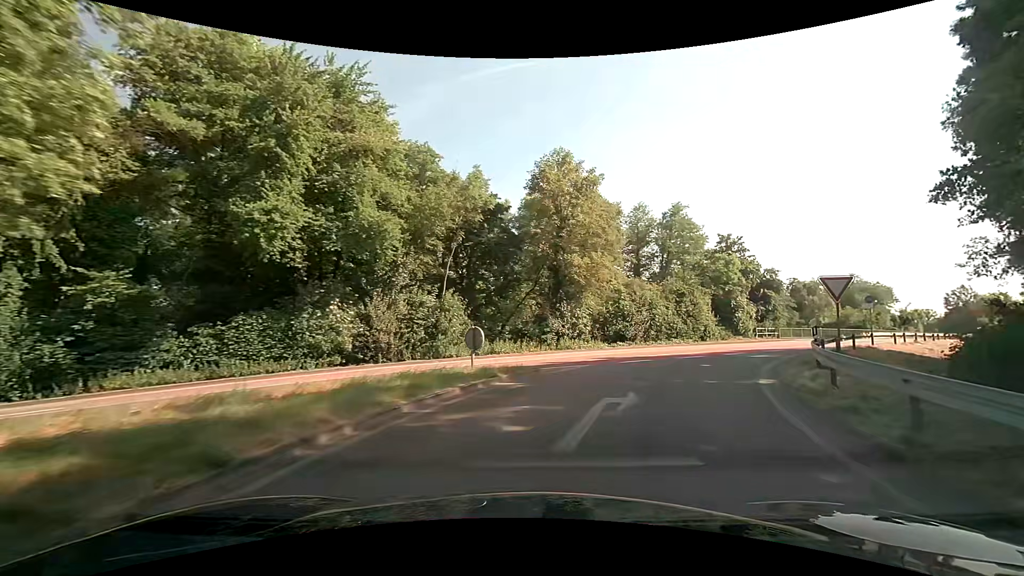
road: trunk_link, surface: asphalt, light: Day
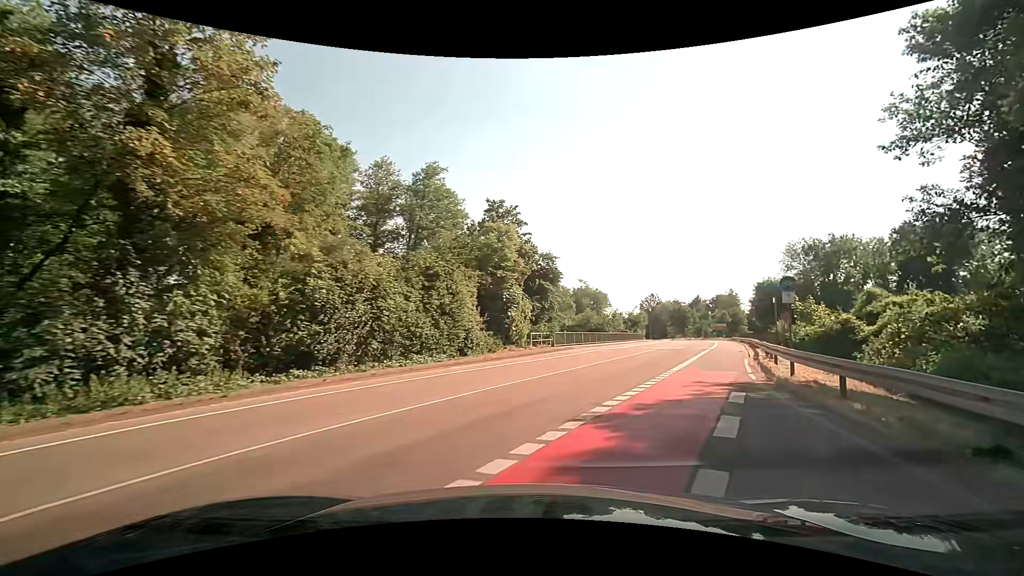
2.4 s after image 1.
(+4.6, +18.1) m; +29°
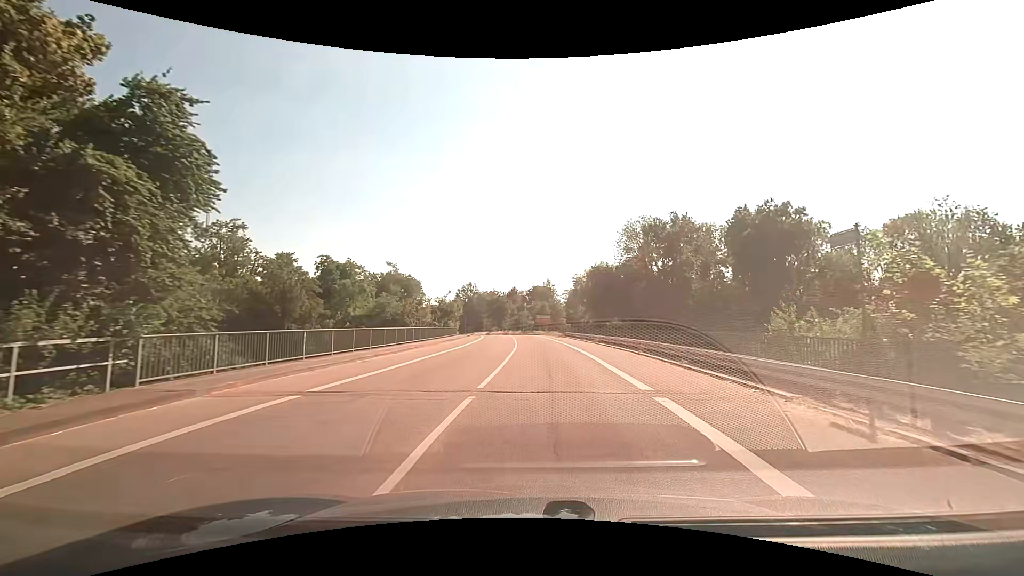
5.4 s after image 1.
(+5.1, +24.0) m; +21°
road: tertiary
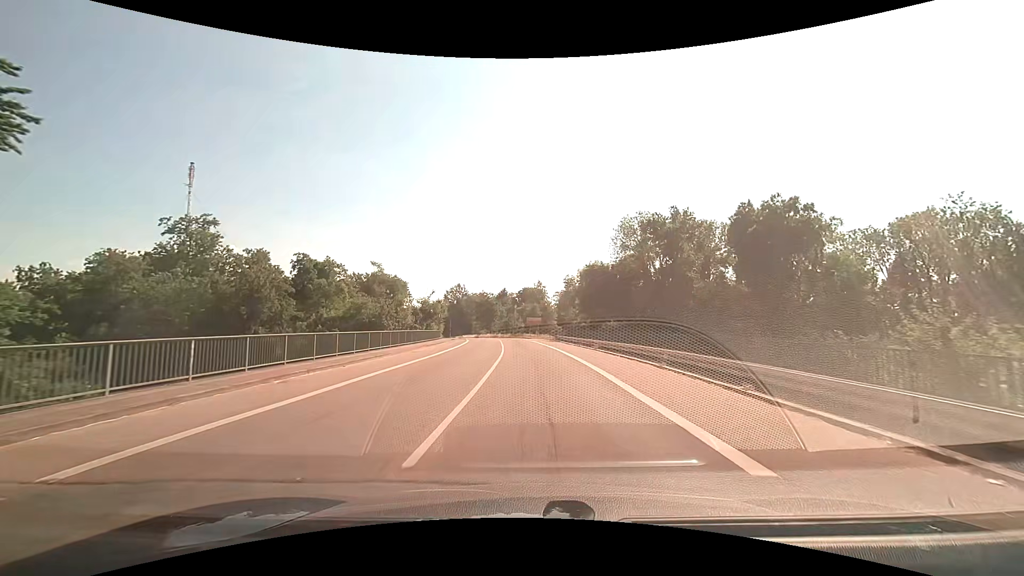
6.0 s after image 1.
(0.0, +5.2) m; +1°
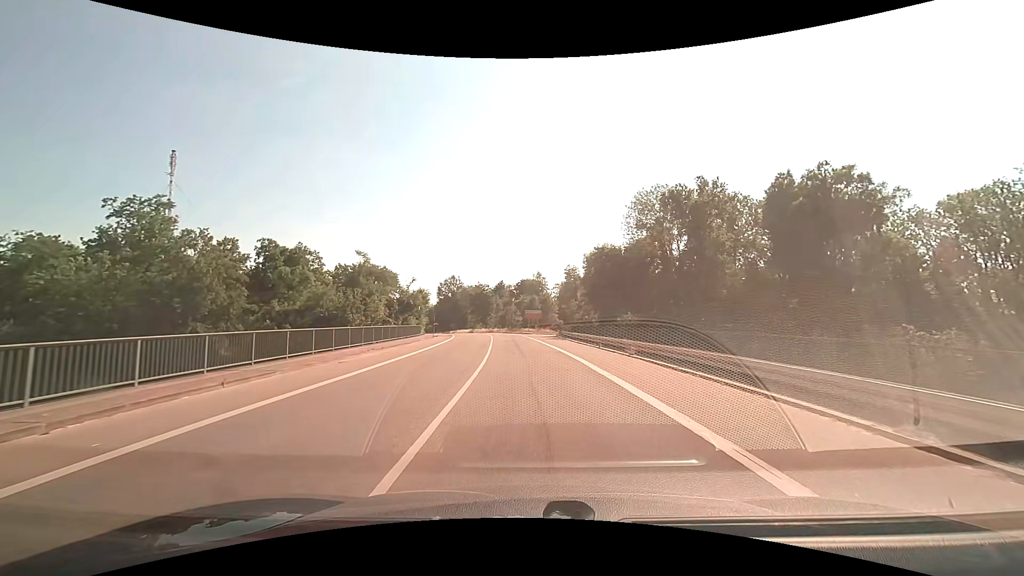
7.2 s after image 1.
(+0.1, +11.0) m; 0°
